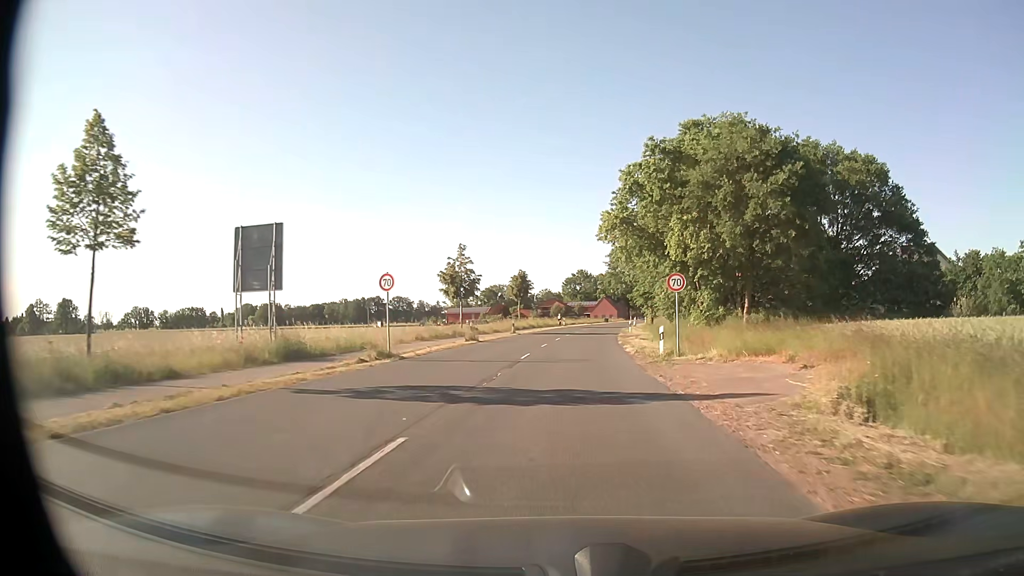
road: secondary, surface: asphalt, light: Day
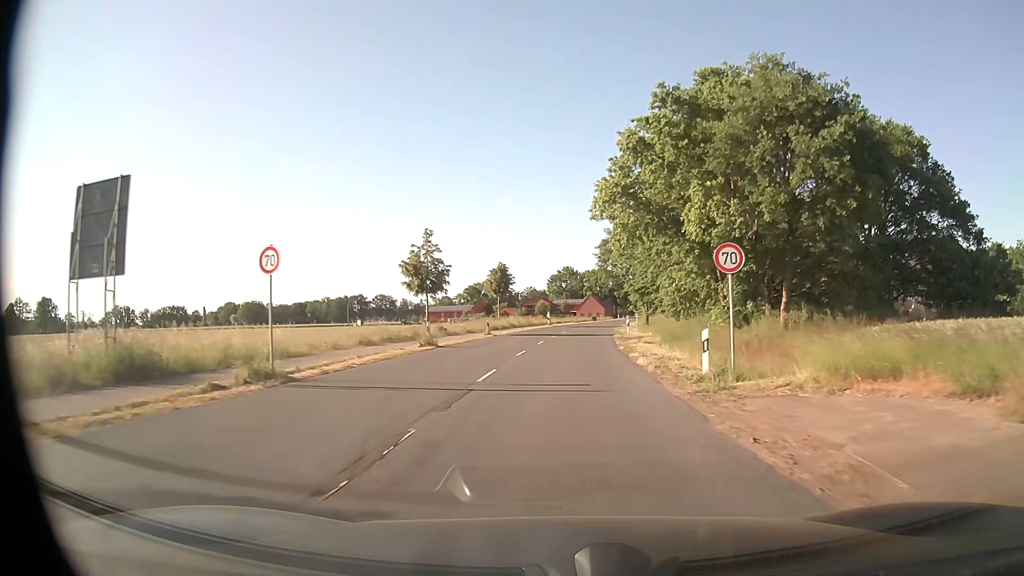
(+0.1, +8.6) m; +1°
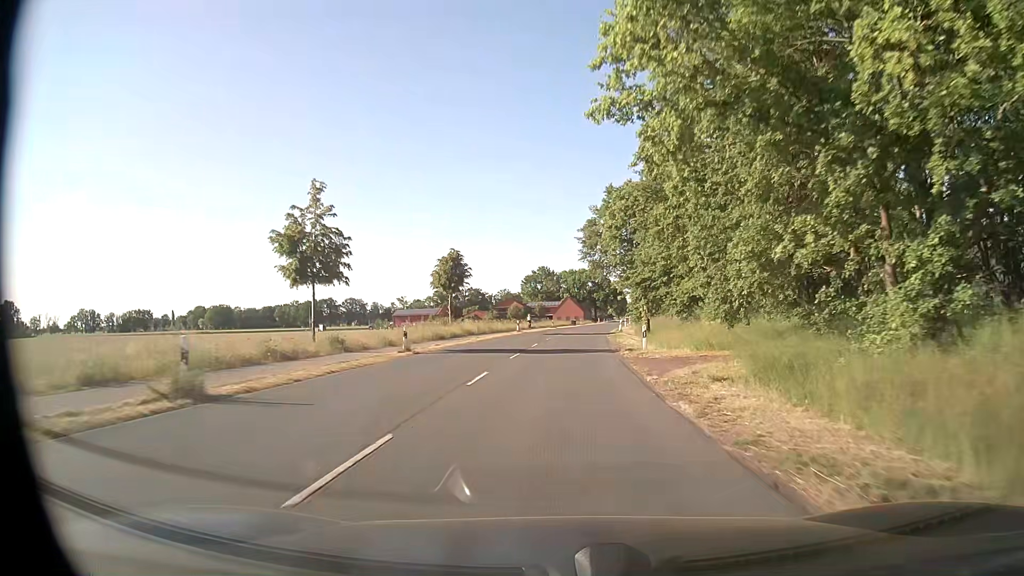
(+0.4, +18.3) m; +2°
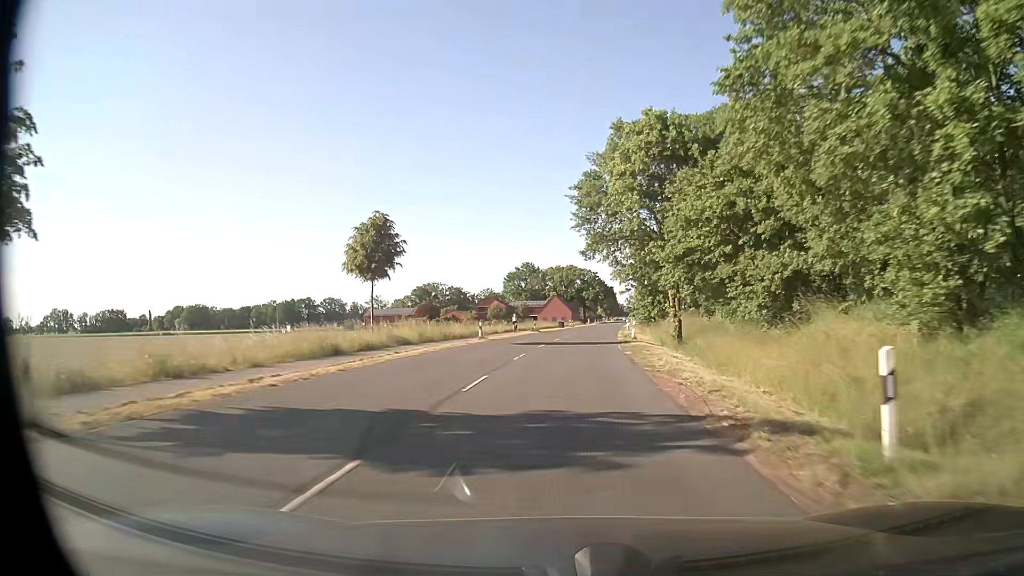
(+0.2, +19.7) m; +1°
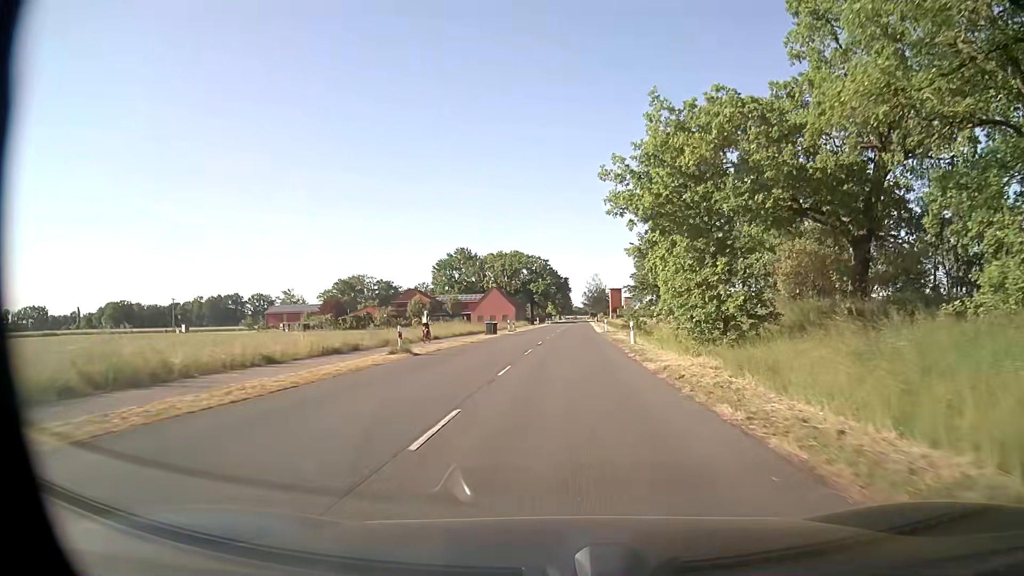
(+1.5, +41.4) m; +4°
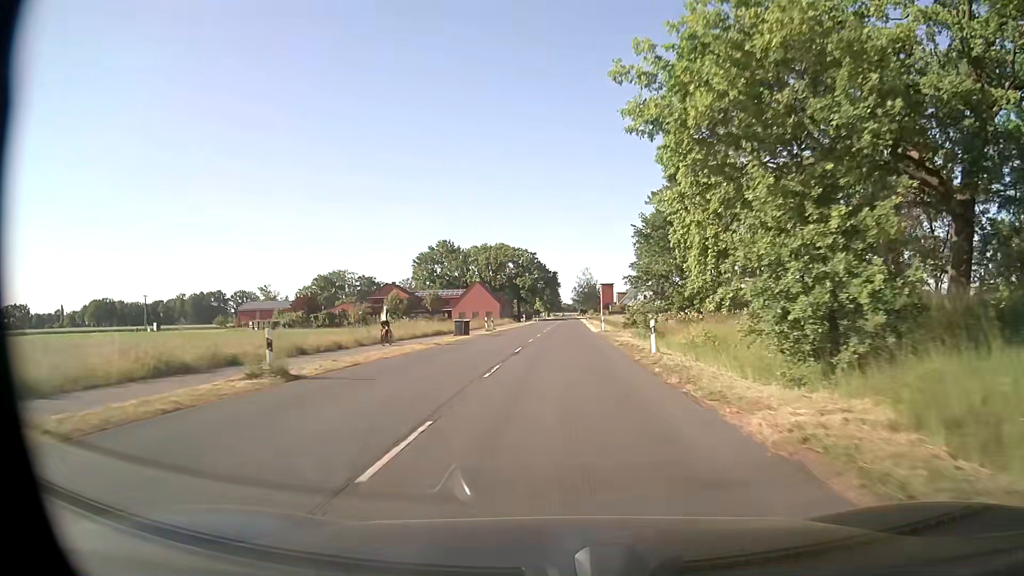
(+0.2, +10.5) m; +1°
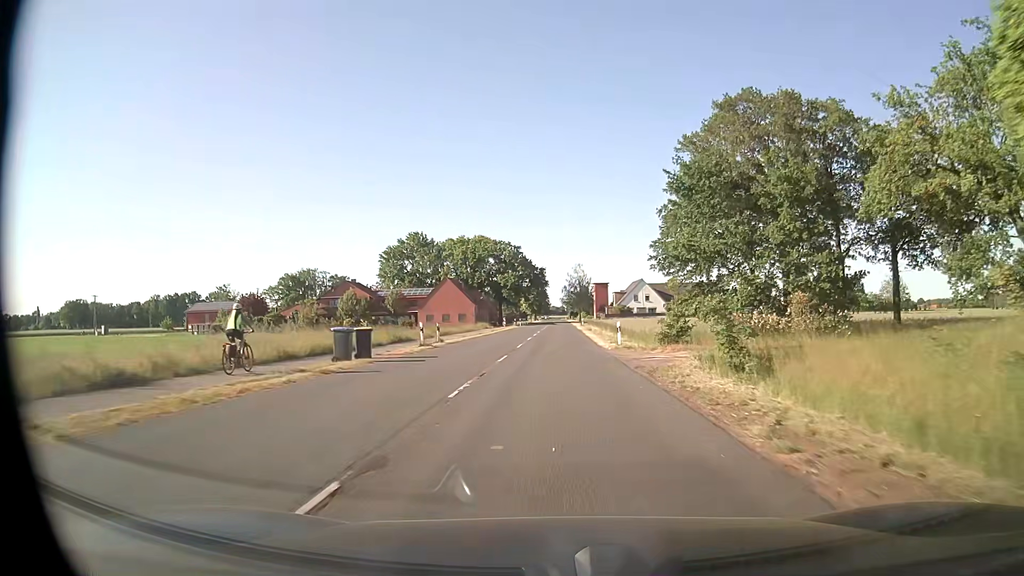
(+0.1, +21.2) m; +1°
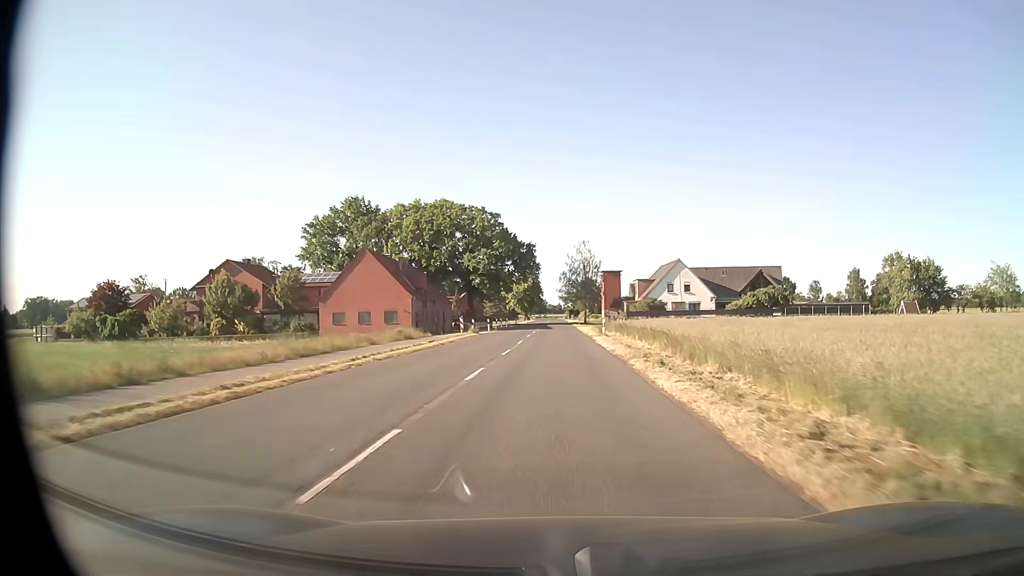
(+0.2, +42.7) m; 0°
(0, +10) (0, +20) (0, +30) (0, +40) (0, +50) (0, +60) (0, +70) (0, +80) (+1, +90) (+1, +100) m
